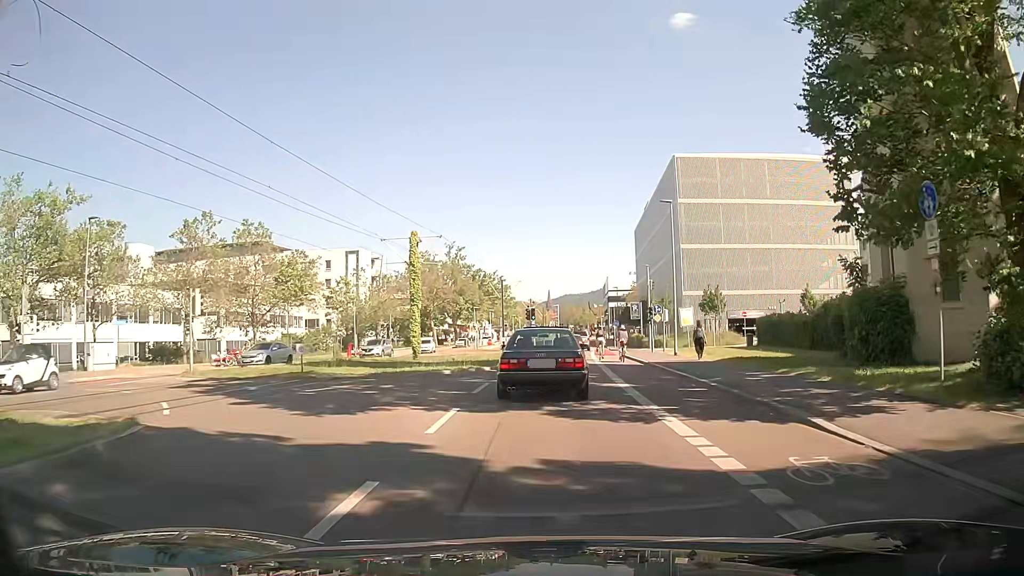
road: secondary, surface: asphalt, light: Day
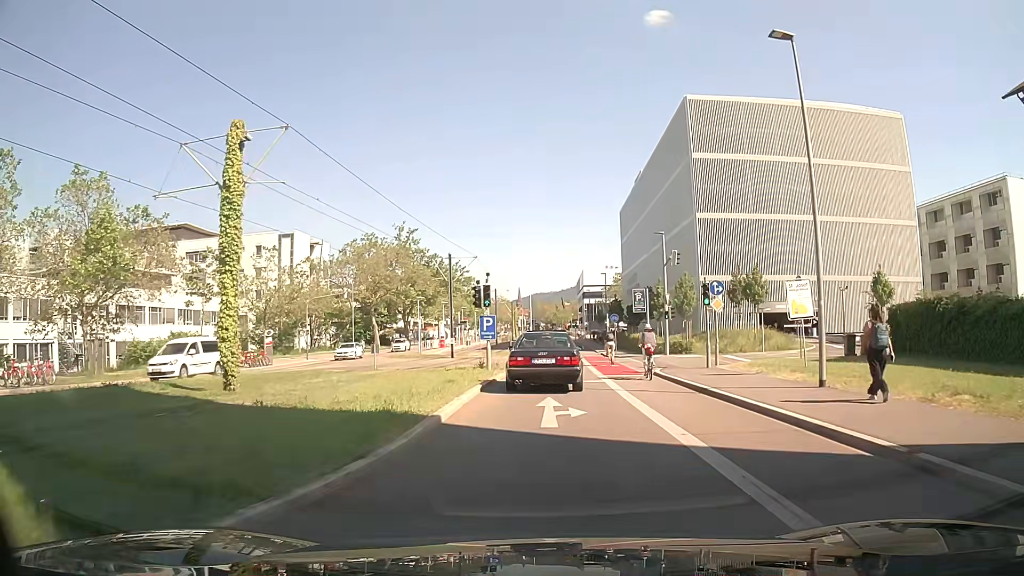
(+0.3, +21.5) m; +2°
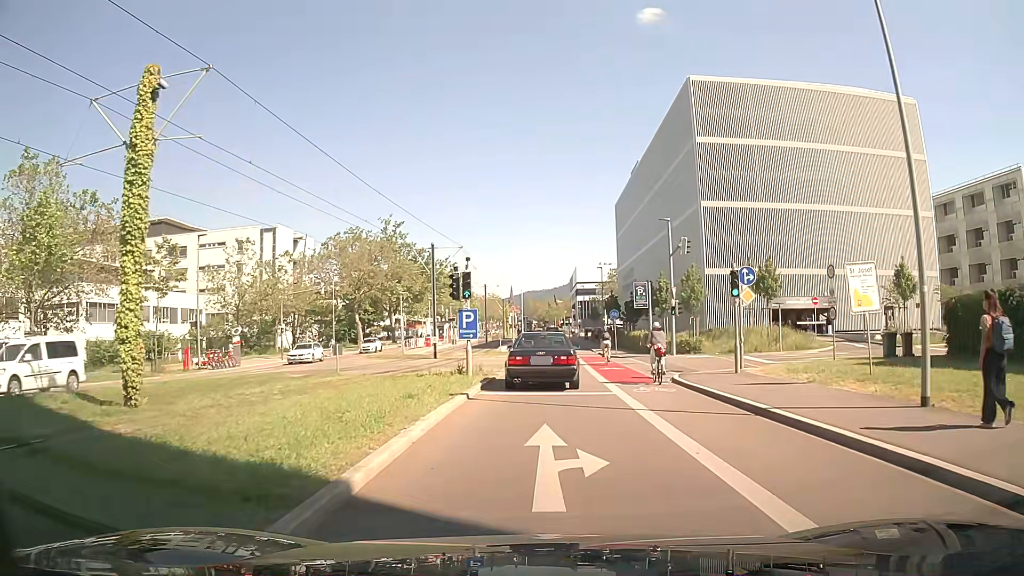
(0.0, +4.6) m; +1°
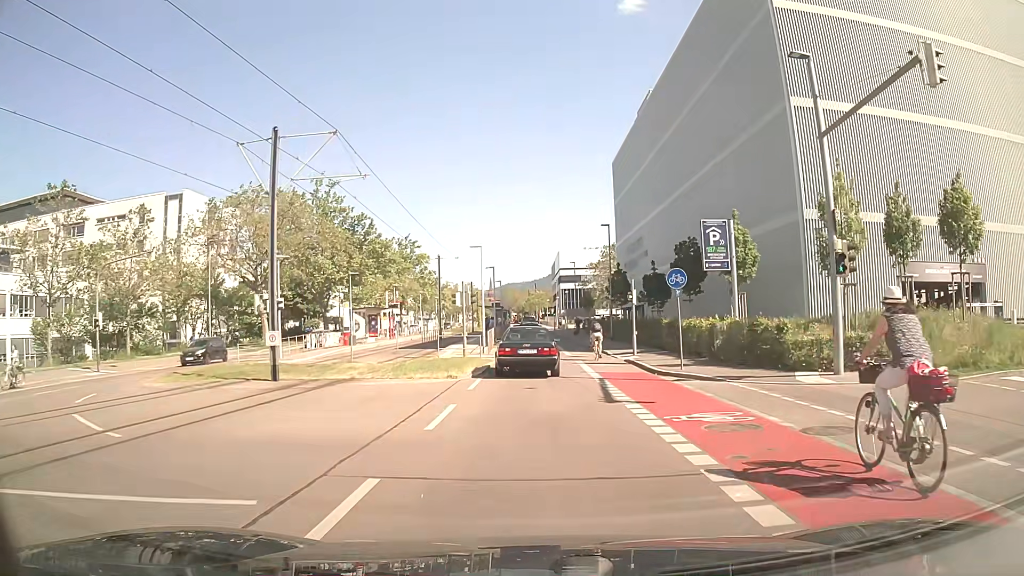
(+0.4, +24.8) m; +2°
